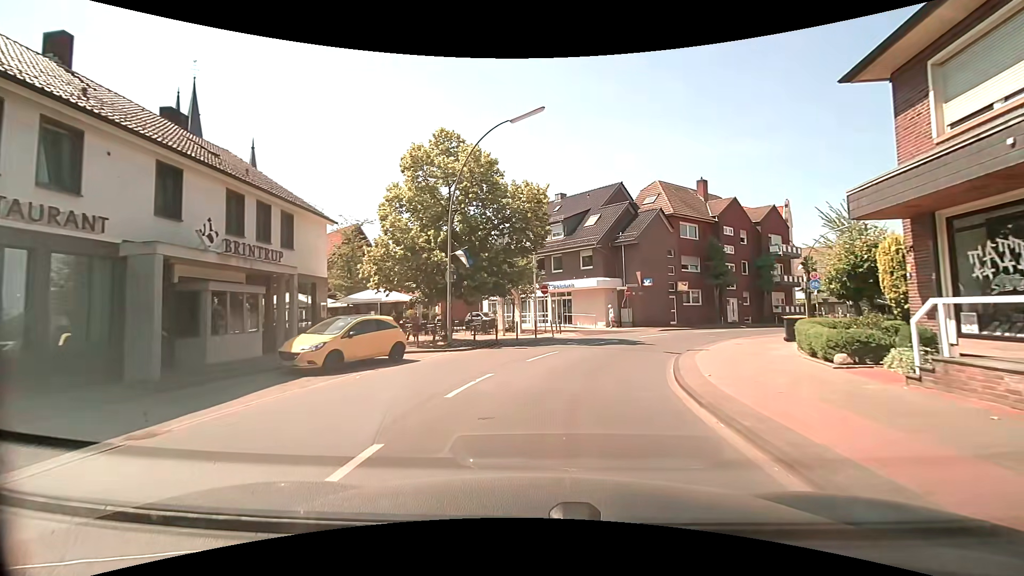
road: secondary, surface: asphalt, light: Day
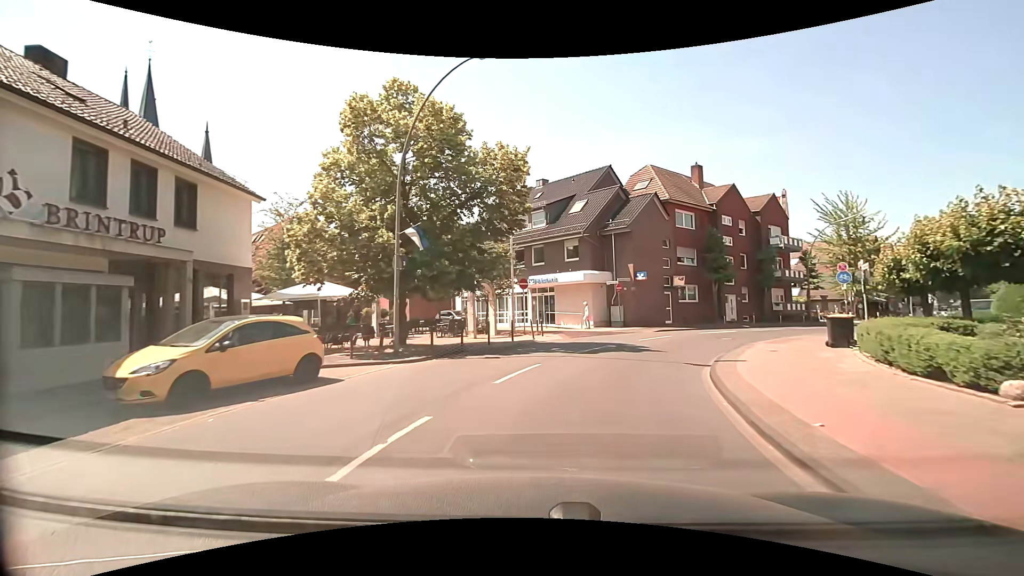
(+0.1, +4.8) m; +2°
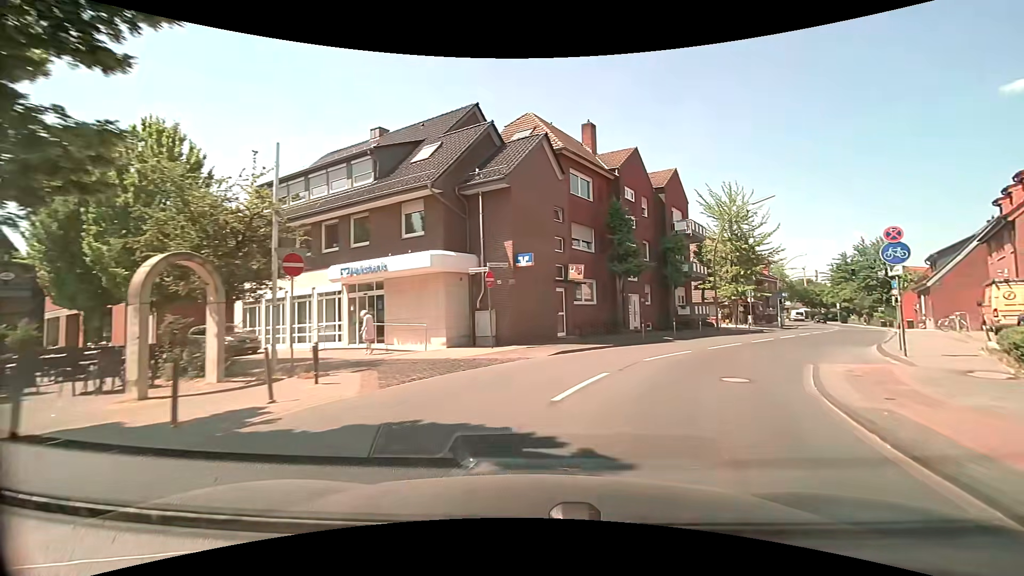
(+1.4, +13.3) m; +15°
(+2, +10) (+7, +18) (+14, +26) (+20, +34) (+25, +42) (+31, +51) (+36, +59) (+41, +68) (+45, +77) (+49, +86) m
